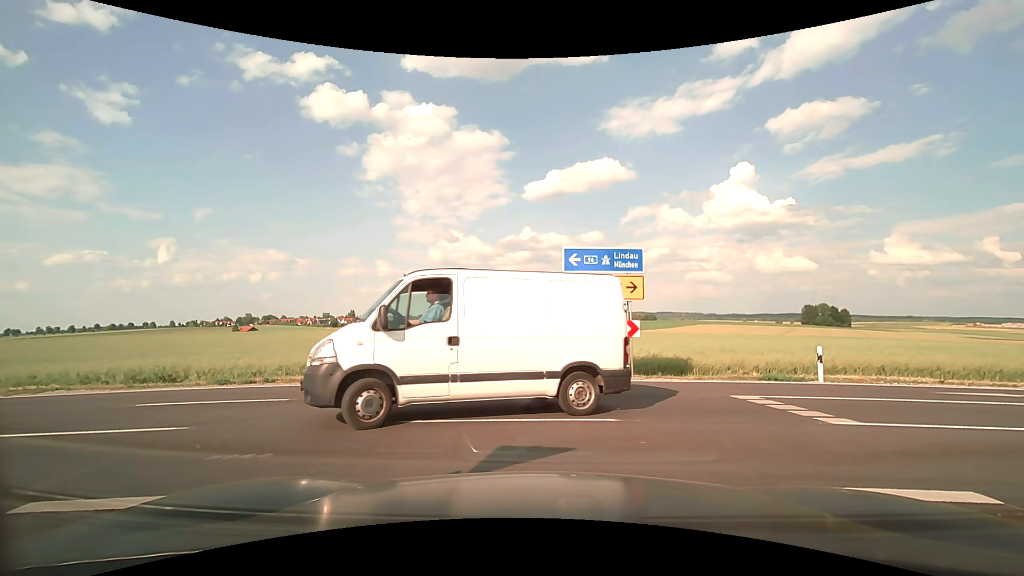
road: tertiary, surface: asphalt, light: Day
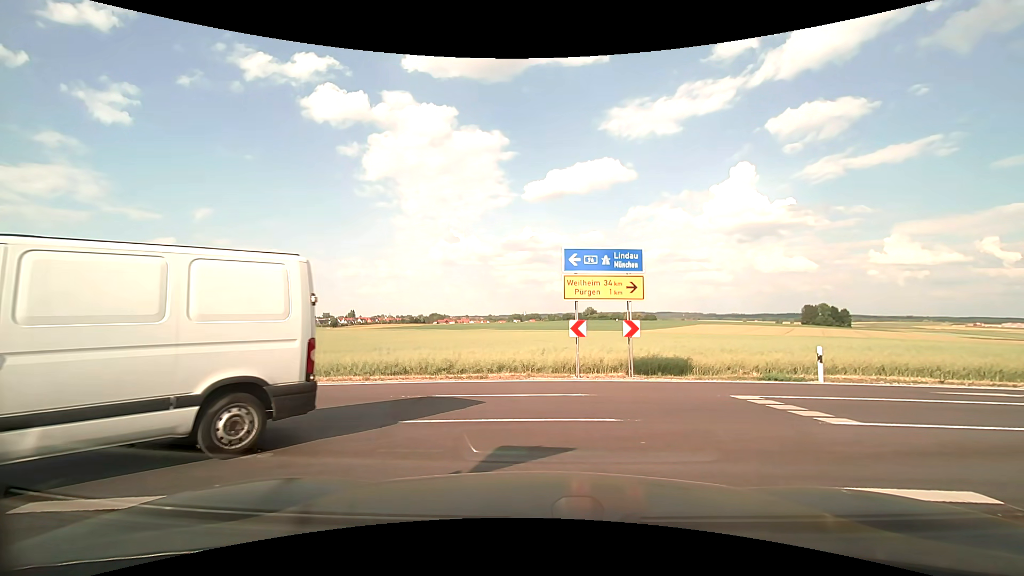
(0.0, 0.0) m; 0°
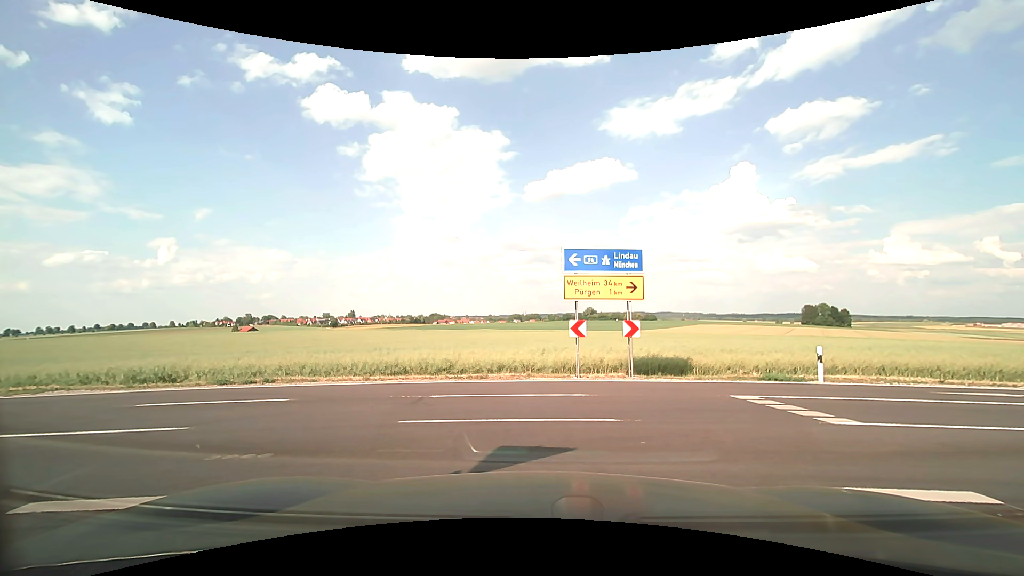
(0.0, 0.0) m; 0°
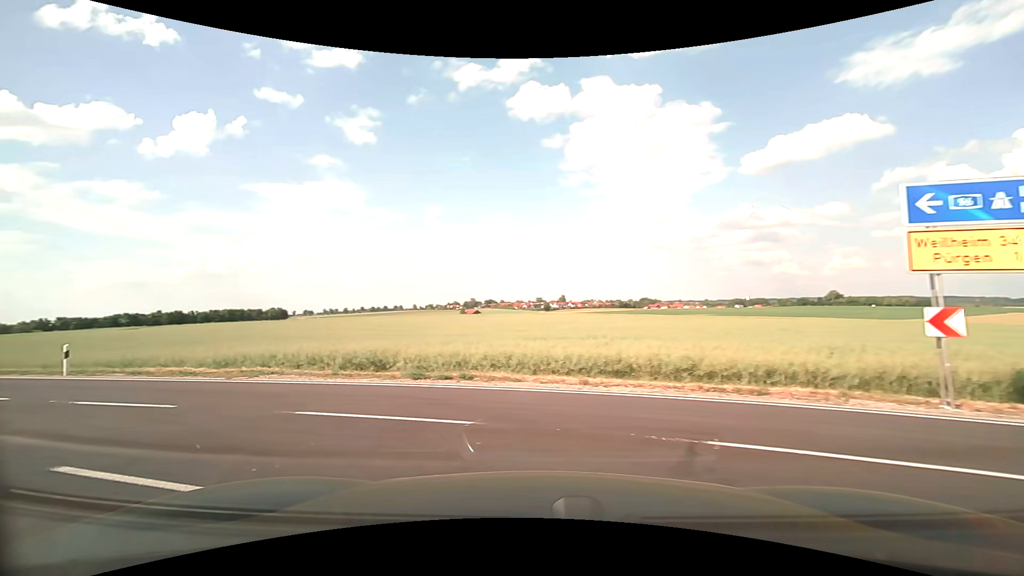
(-0.8, +4.8) m; -22°
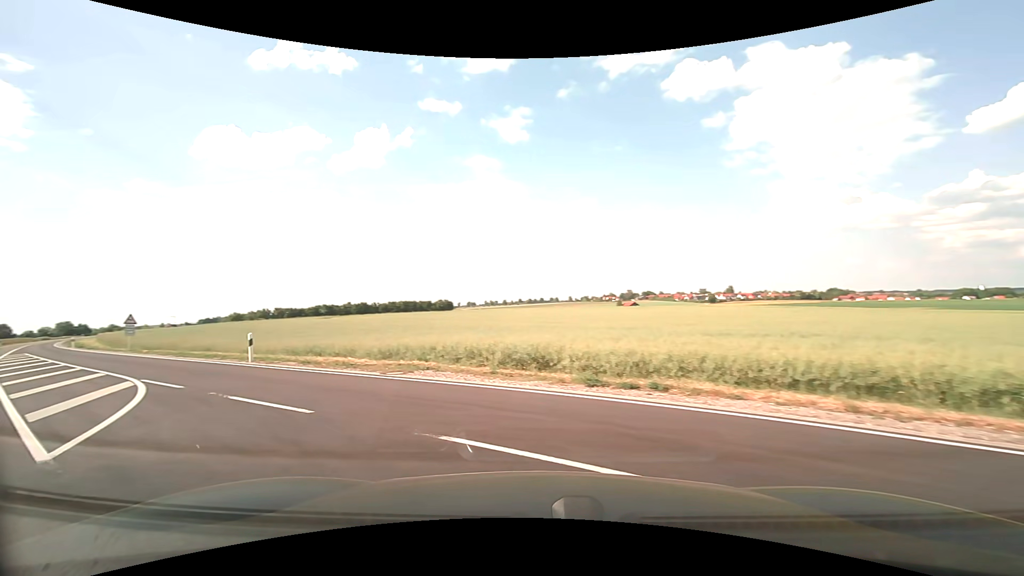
(-0.4, +2.9) m; -18°
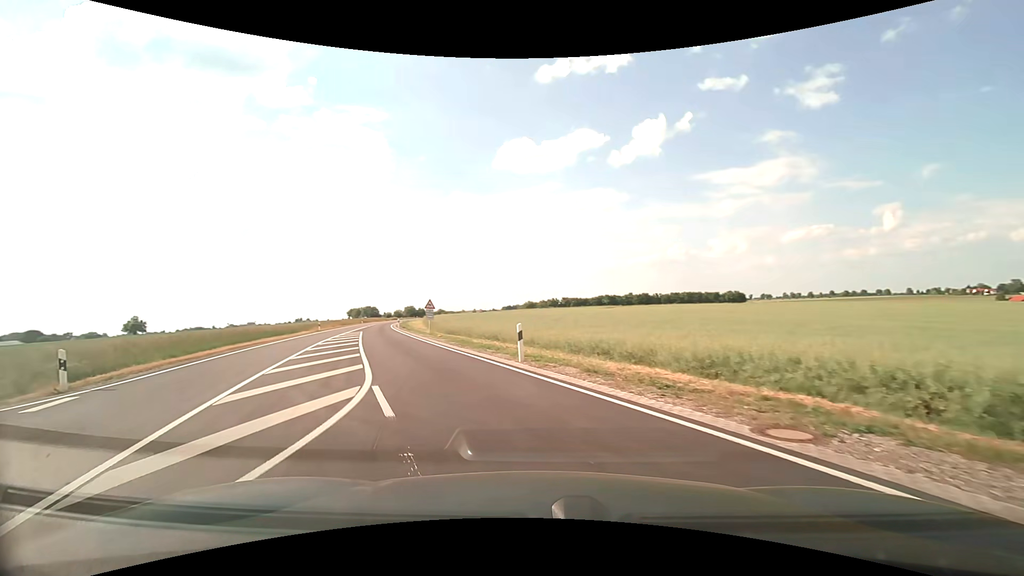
(-2.1, +6.9) m; -32°
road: secondary
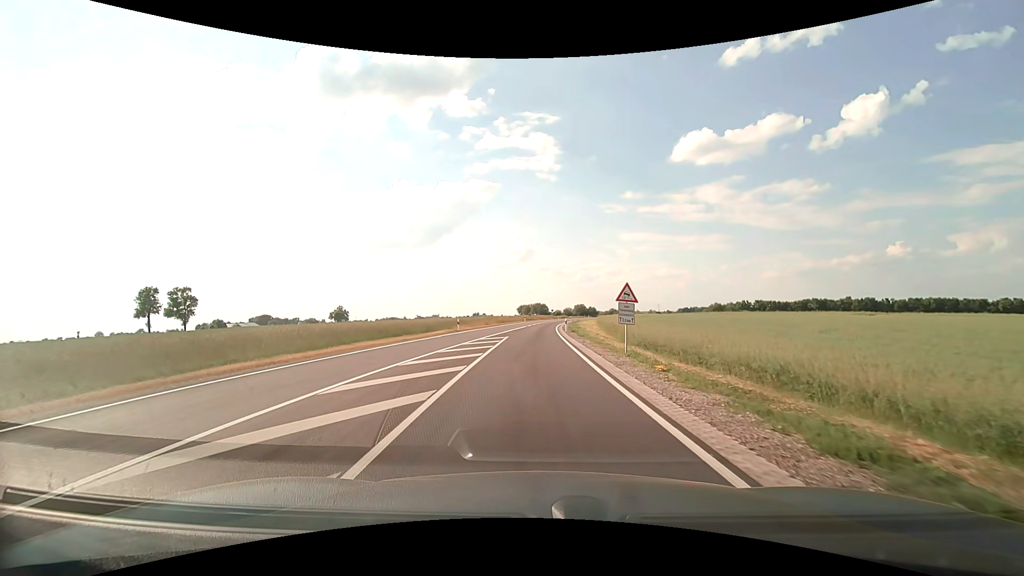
(-4.7, +18.9) m; -20°
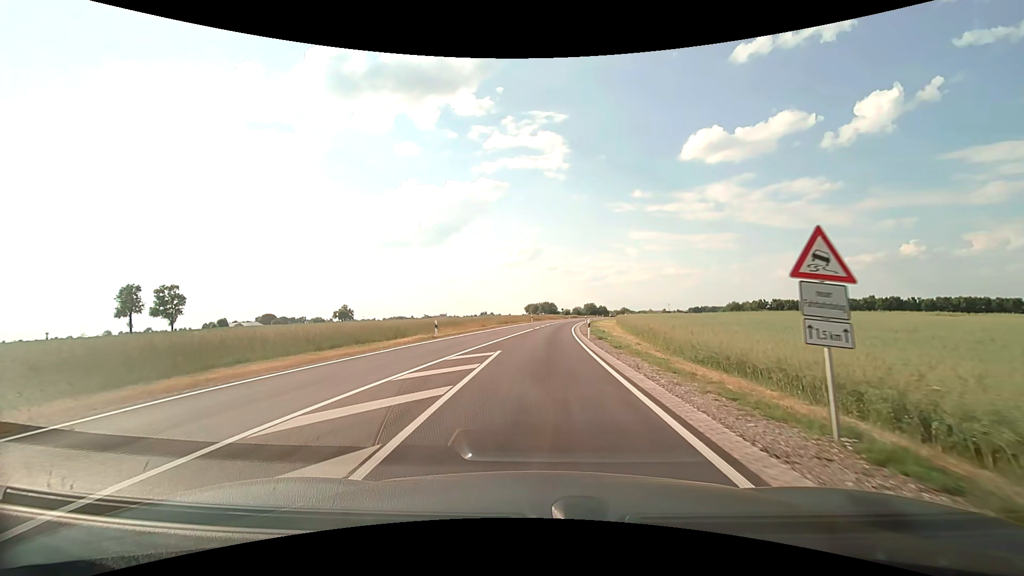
(-0.1, +12.2) m; -1°
(0, +10) (0, +20) (0, +30) (+1, +40) (+2, +50) (+3, +60) (+4, +70) (+5, +80) (+7, +90) (+8, +99) m
